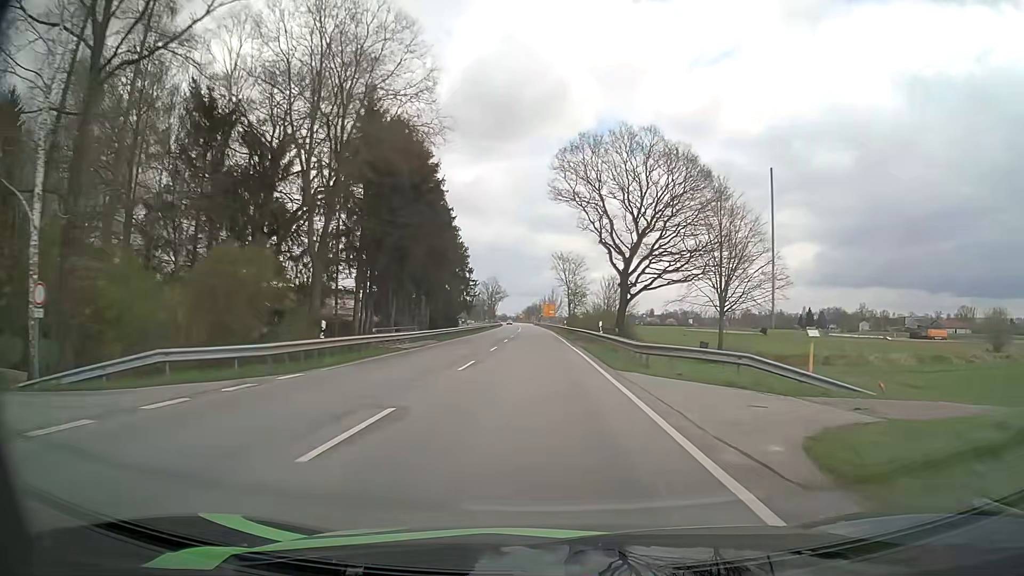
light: Day
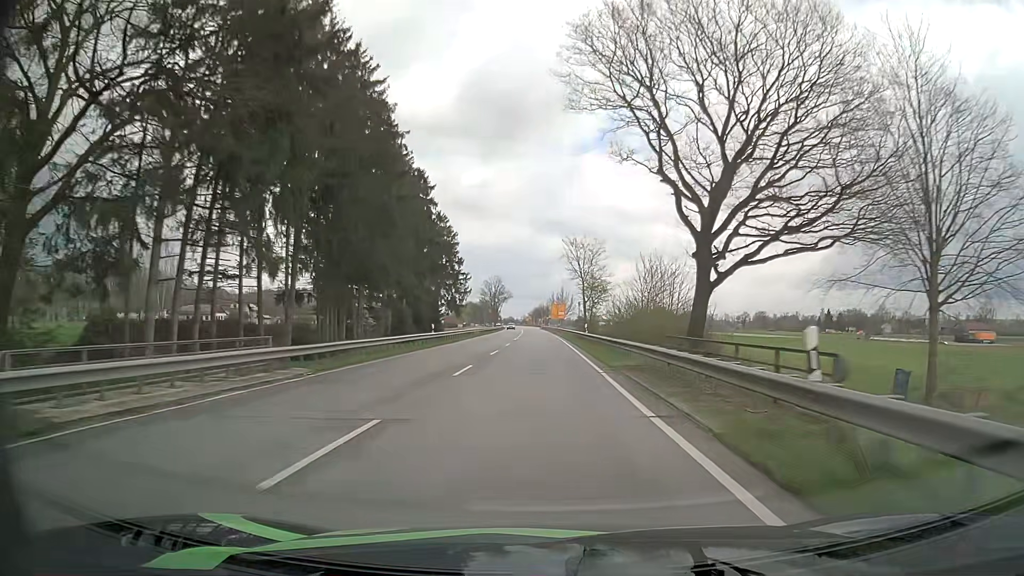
(-0.2, +25.3) m; -1°
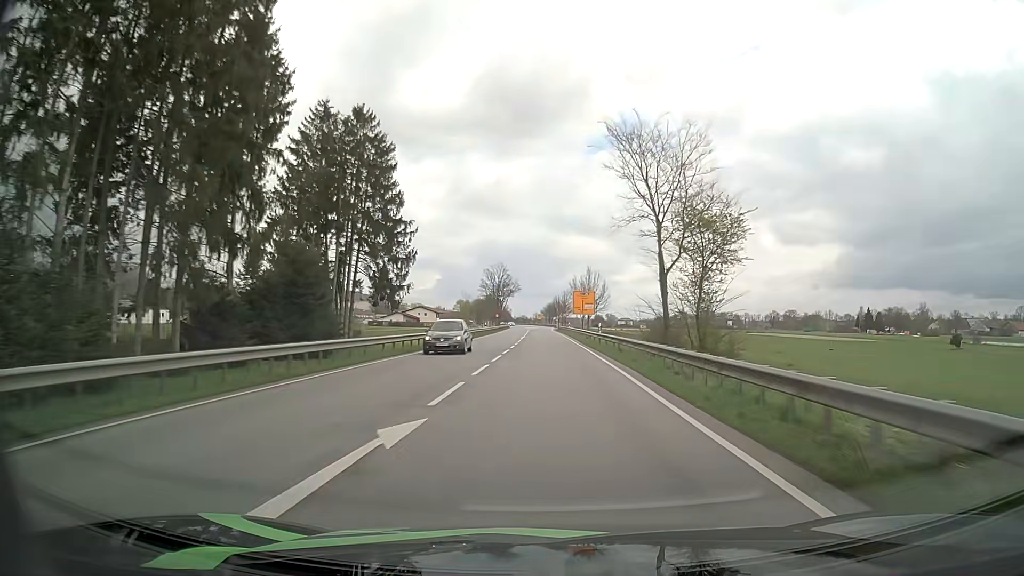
(-0.8, +51.4) m; -1°
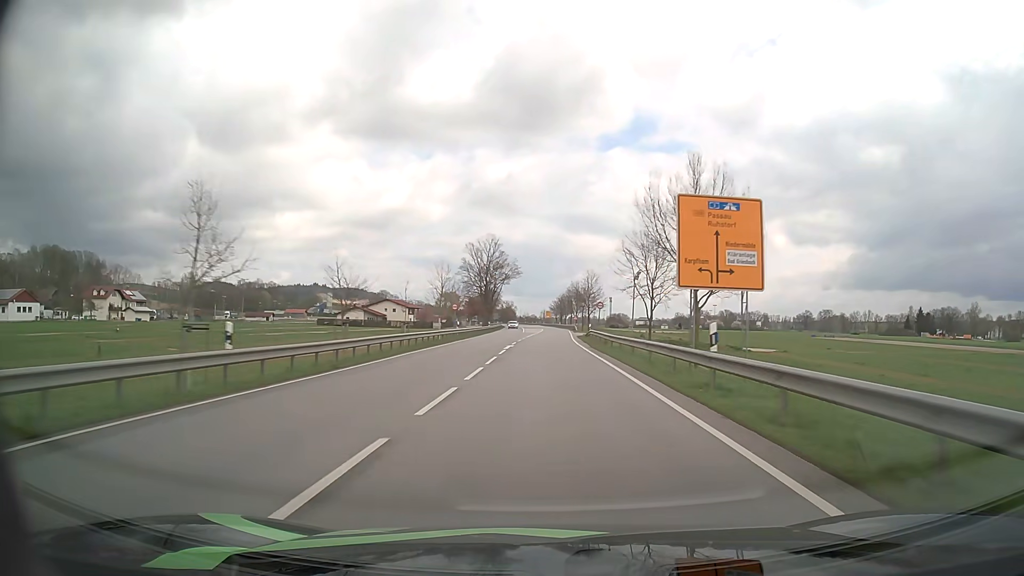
(-0.4, +67.4) m; -1°
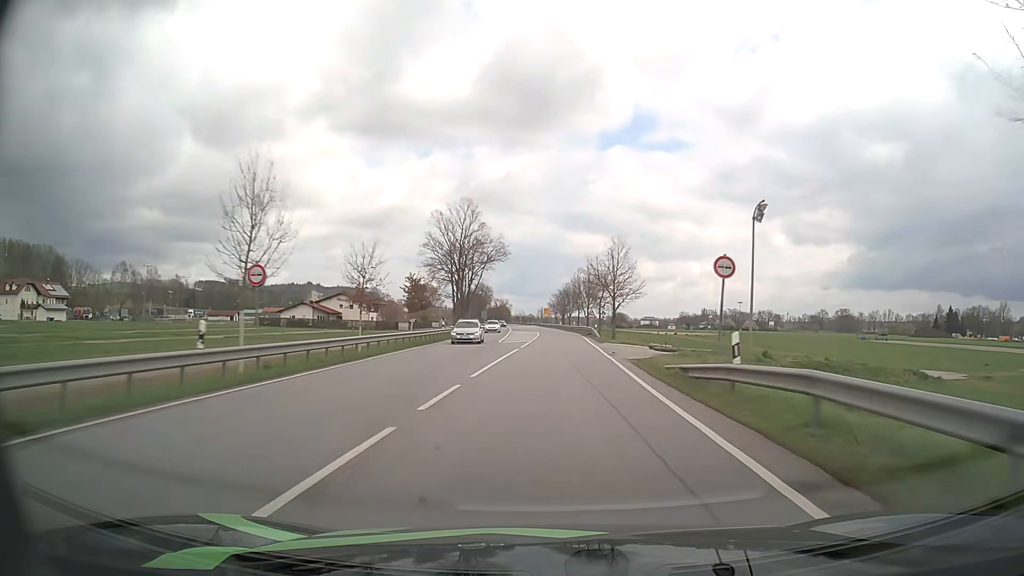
(0.0, +41.3) m; 0°
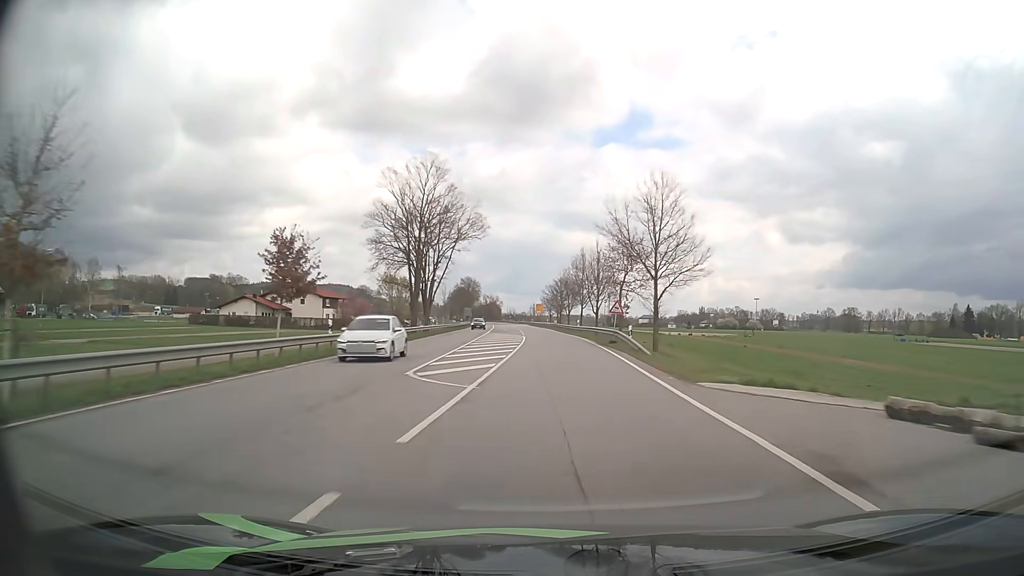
(+0.2, +27.6) m; +1°
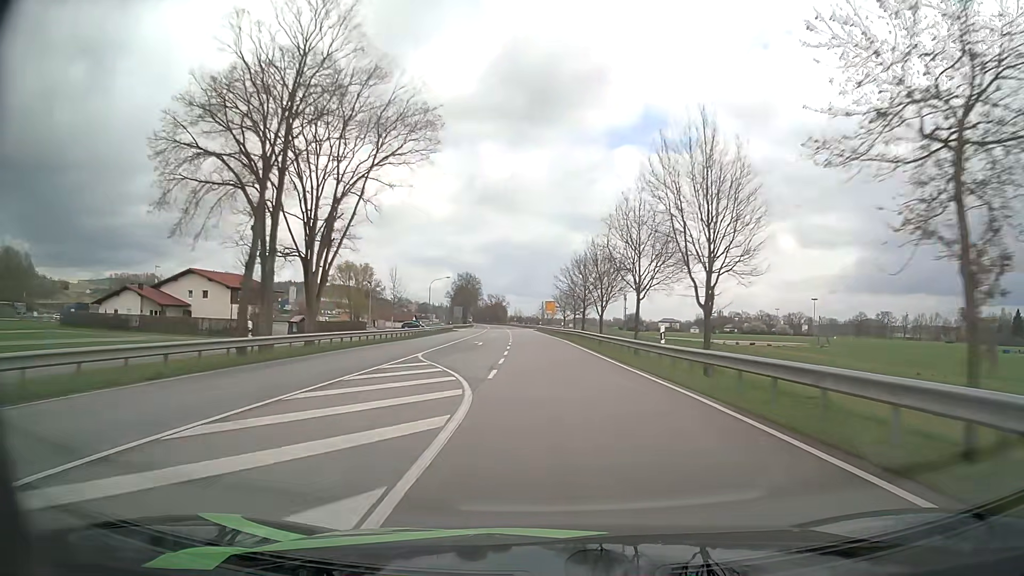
(-0.4, +41.8) m; -1°
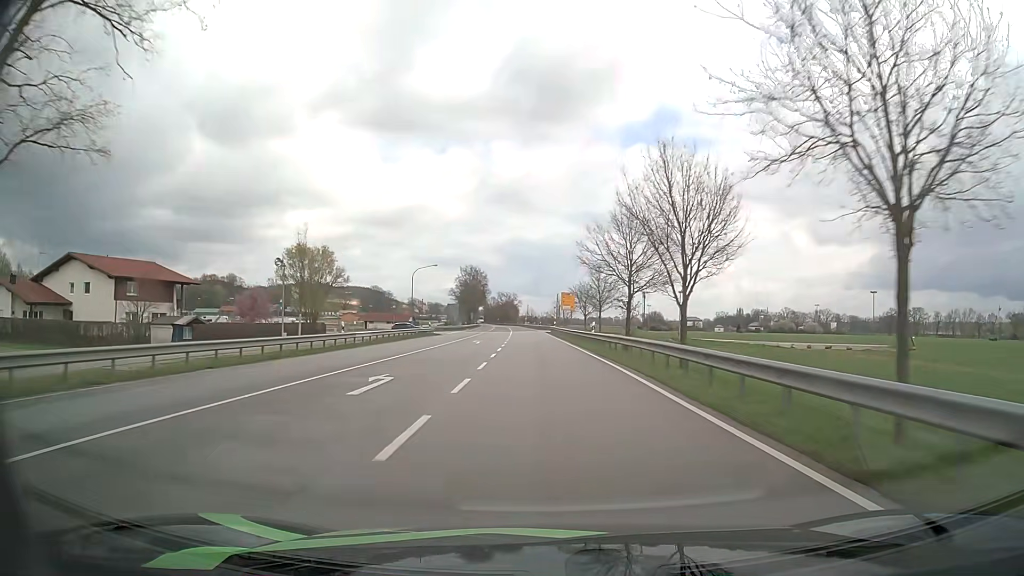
(-0.2, +28.2) m; -1°
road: primary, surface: asphalt
(0, +10) (0, +20) (-1, +30) (-1, +40) (-1, +50) (-2, +60) (-2, +70) (-3, +80) (-3, +90) (-4, +100) m
